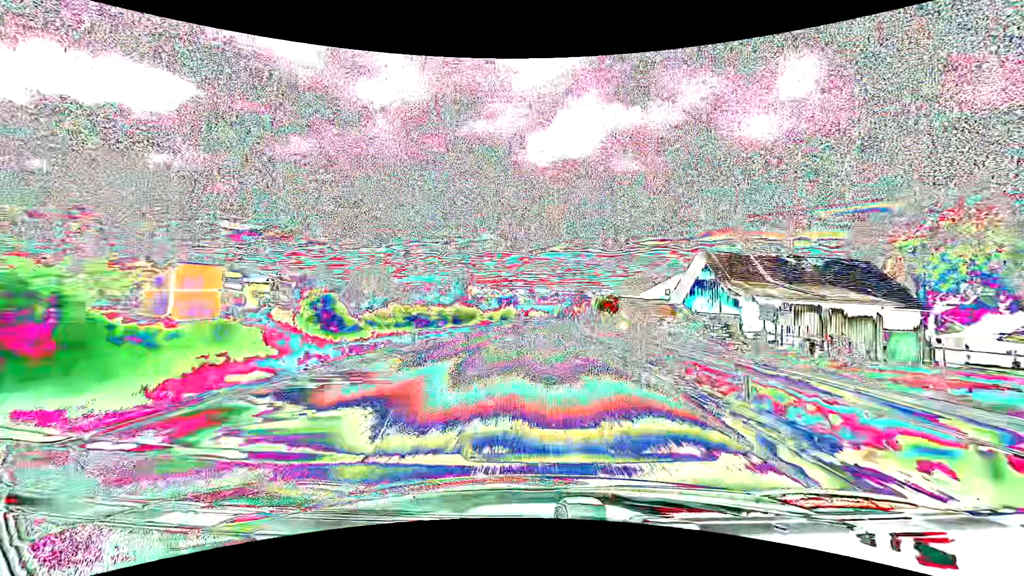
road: primary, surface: asphalt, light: Day
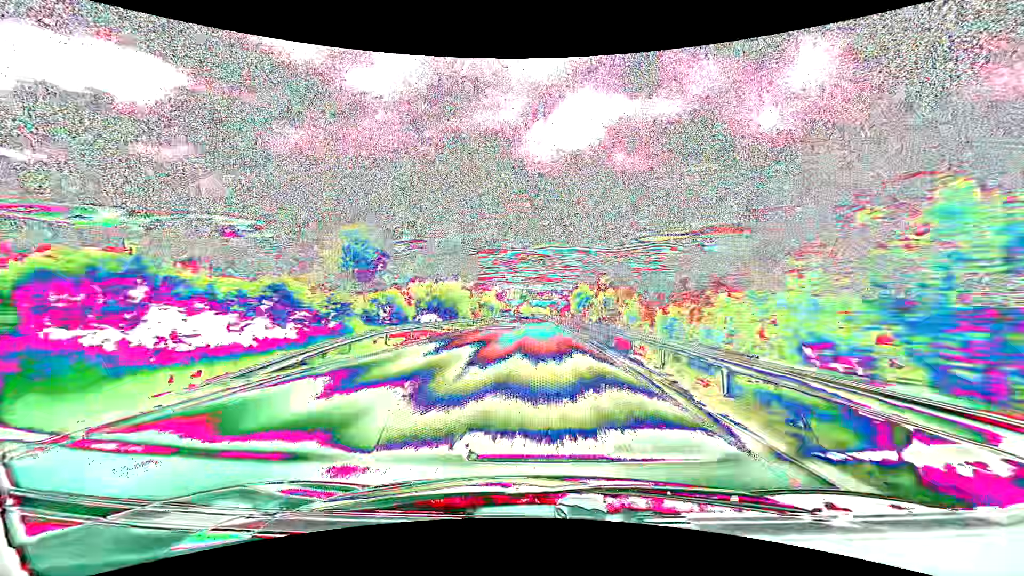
(+0.4, +83.9) m; 0°
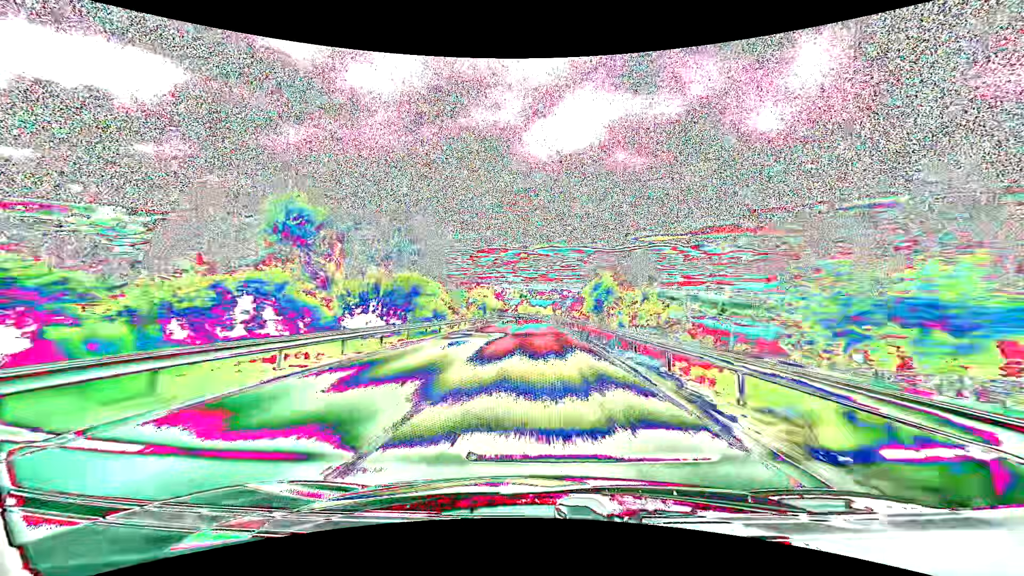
(0.0, +16.7) m; 0°
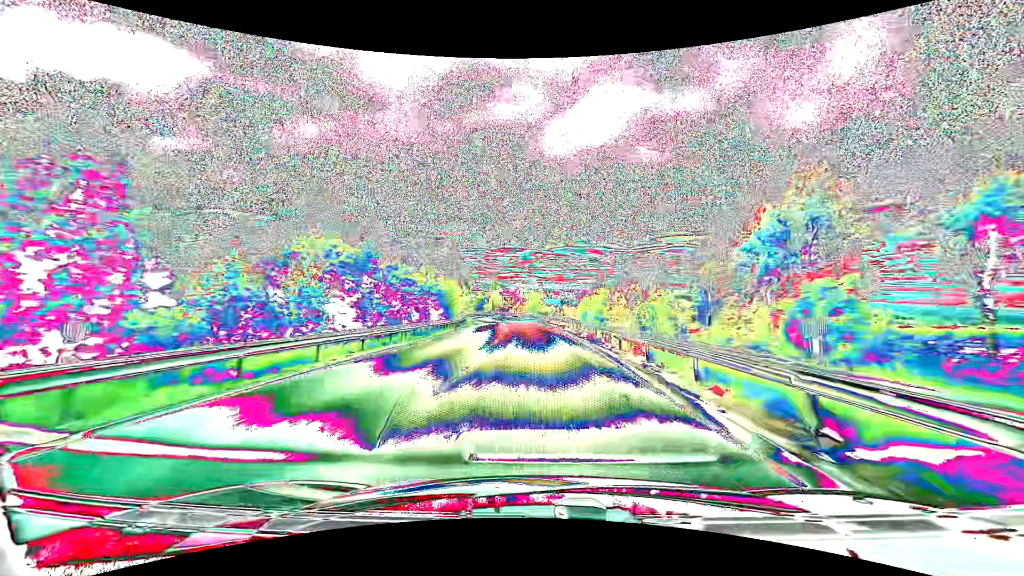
(-0.6, +65.8) m; -2°
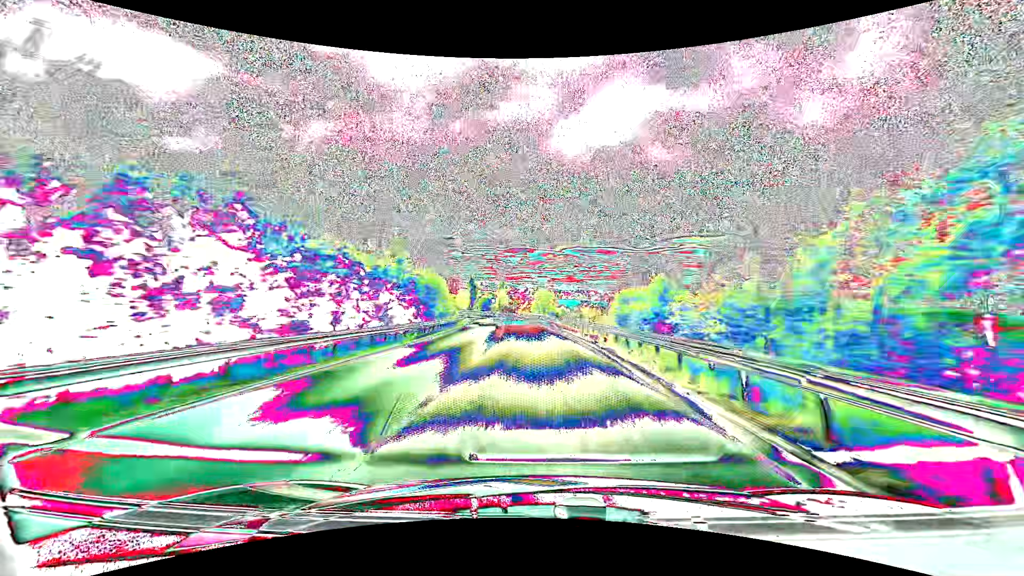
(-0.2, +16.2) m; -1°
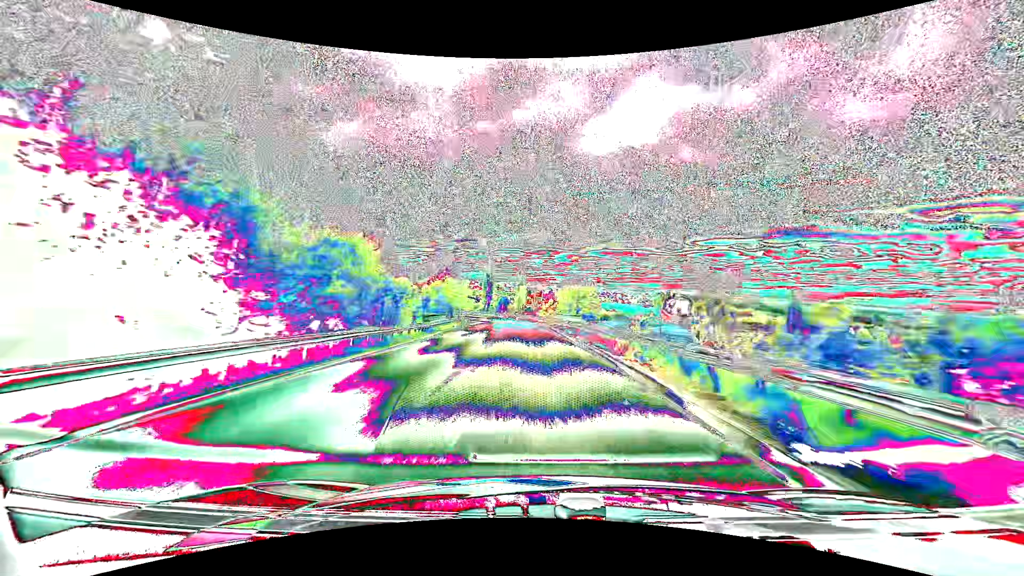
(-0.7, +32.1) m; -3°
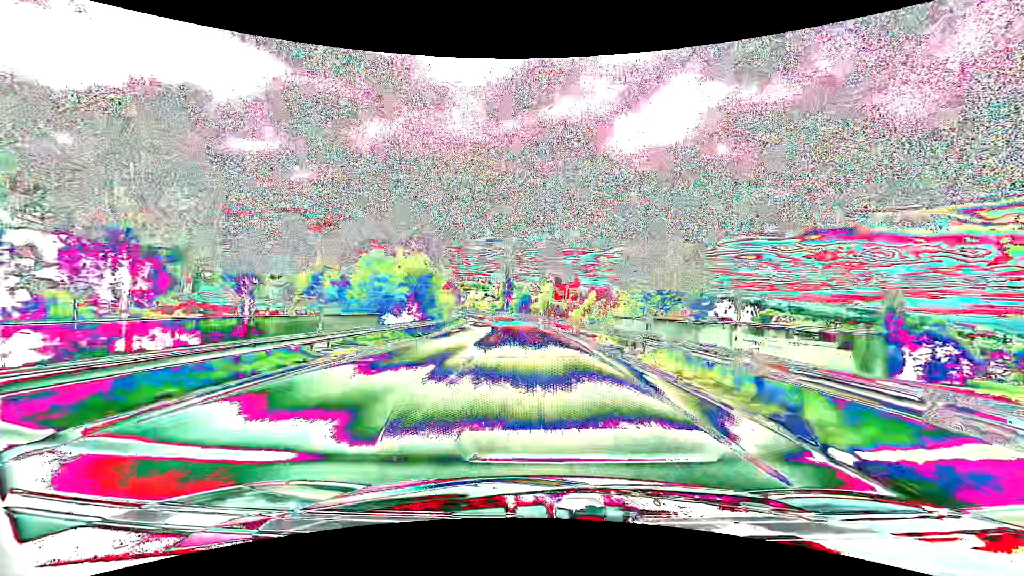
(-0.9, +31.6) m; -3°
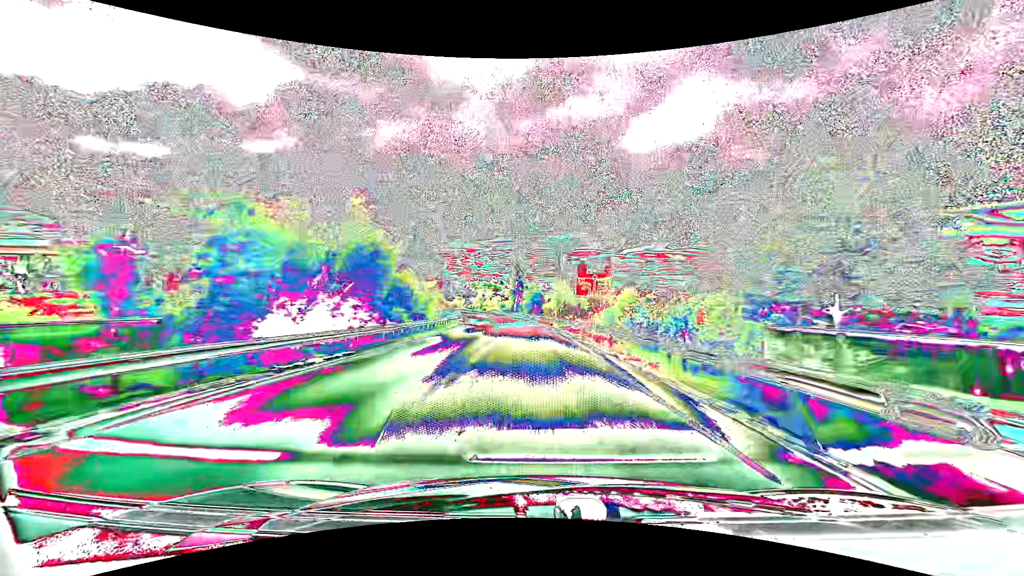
(-0.2, +15.7) m; -1°
(0, +10) (0, +20) (-1, +30) (-1, +40) (-2, +50) (-3, +60) (-4, +70) (-5, +80) (-7, +90) (-8, +100) m
